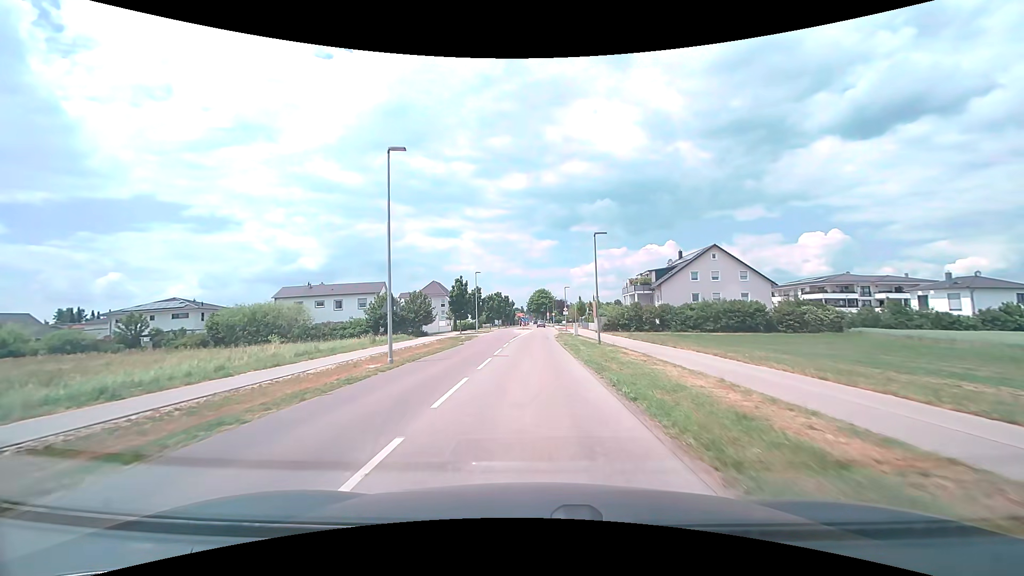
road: tertiary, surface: asphalt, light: Day
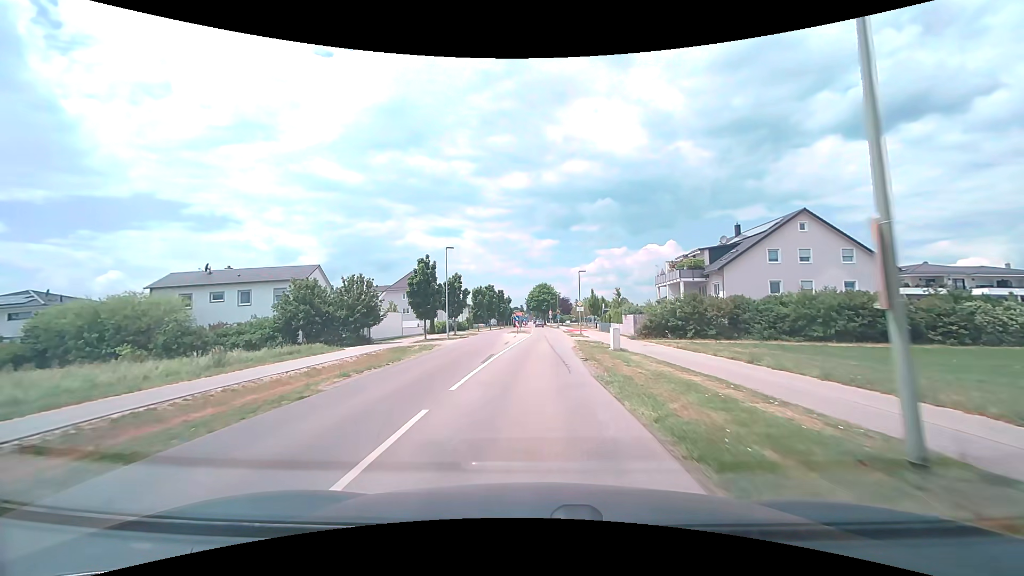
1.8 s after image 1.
(0.0, +22.2) m; 0°
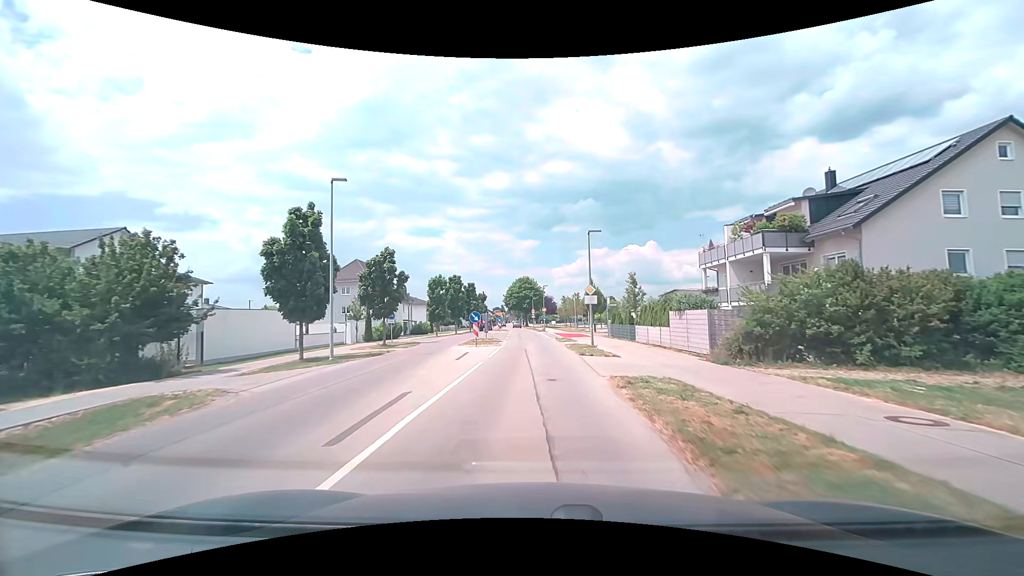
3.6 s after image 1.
(+0.4, +21.7) m; +2°
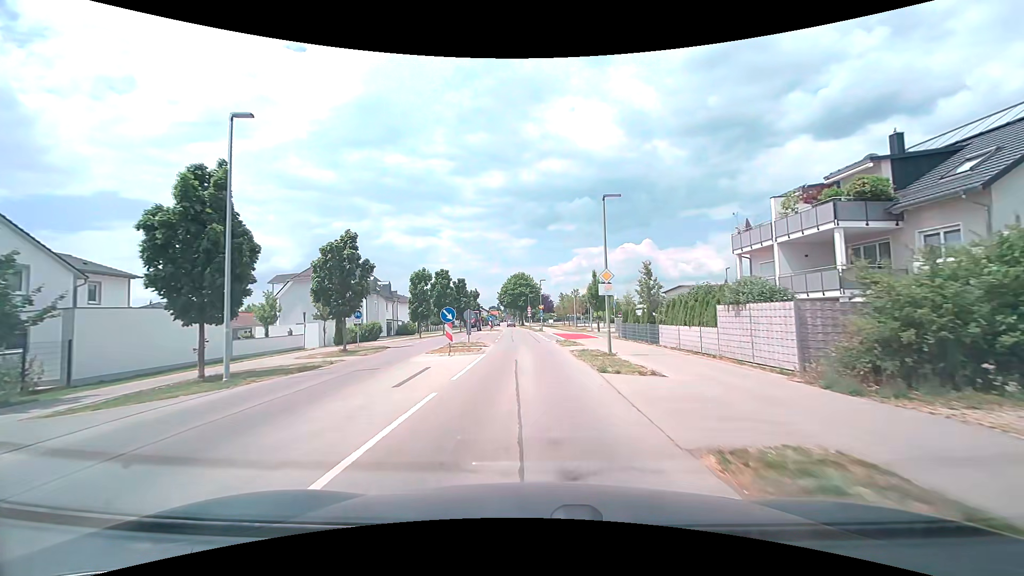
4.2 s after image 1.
(+0.1, +7.2) m; +1°
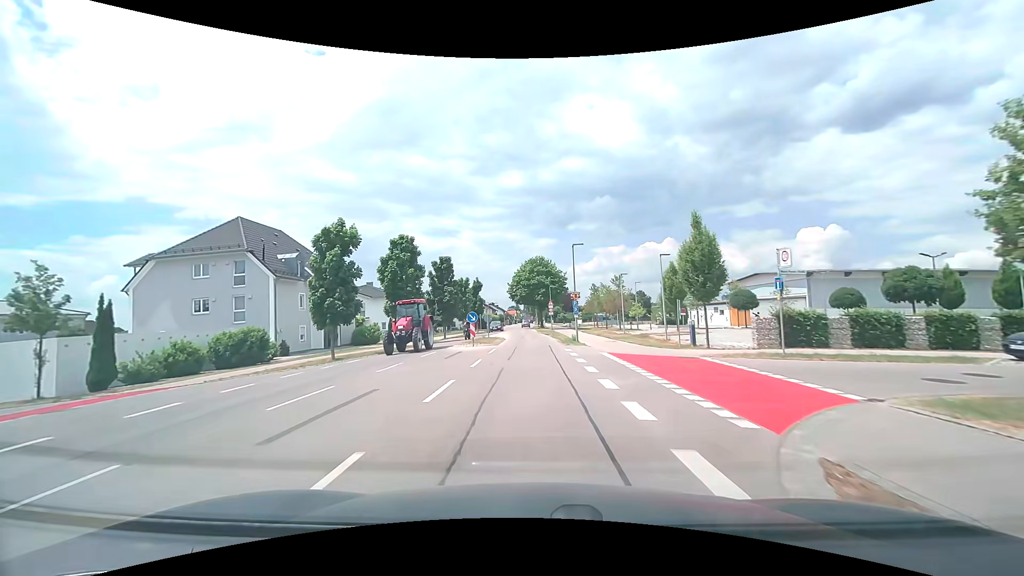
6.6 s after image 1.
(-0.7, +28.2) m; -3°
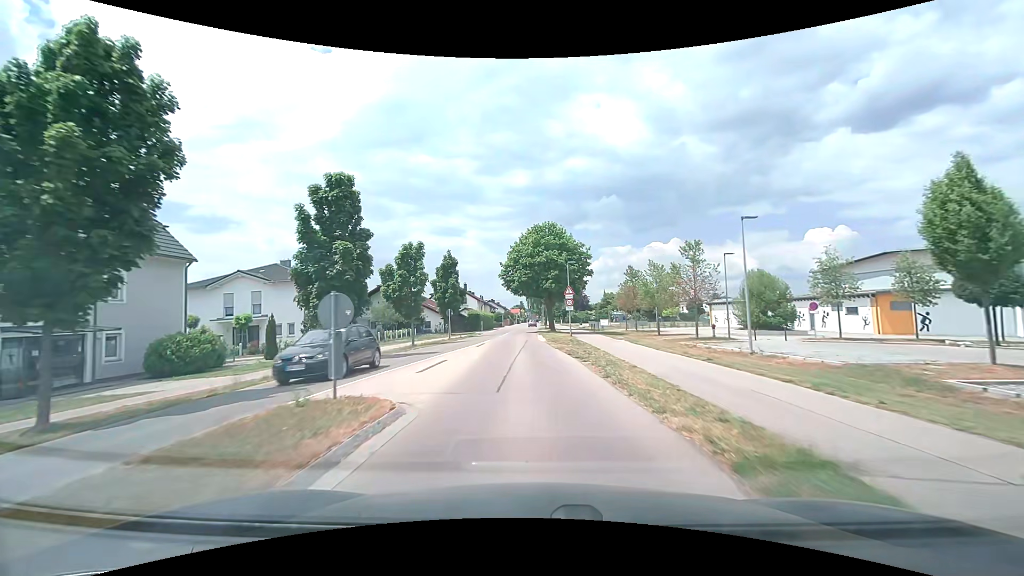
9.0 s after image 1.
(-0.1, +28.8) m; 0°
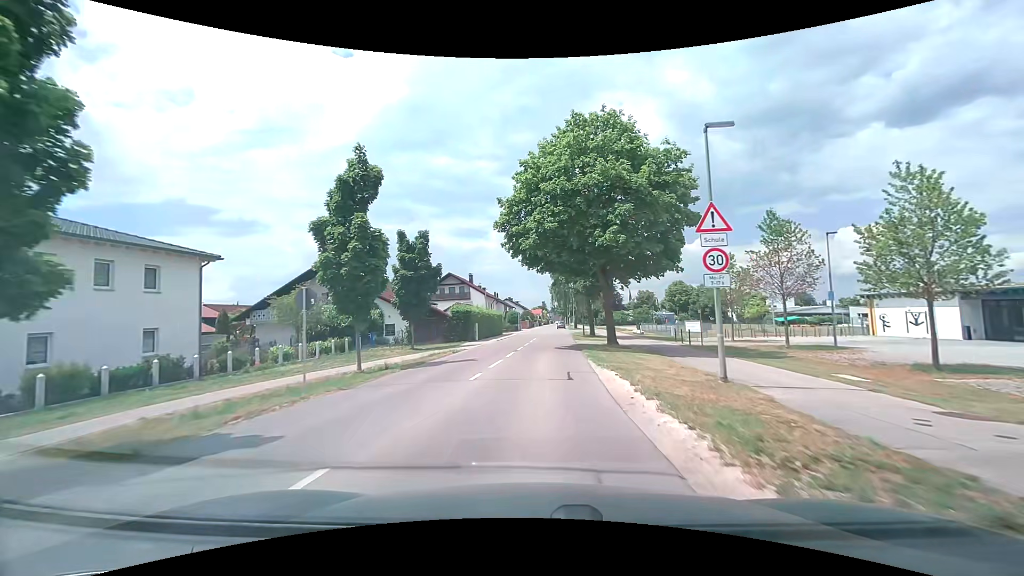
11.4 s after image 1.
(-1.0, +28.8) m; -3°
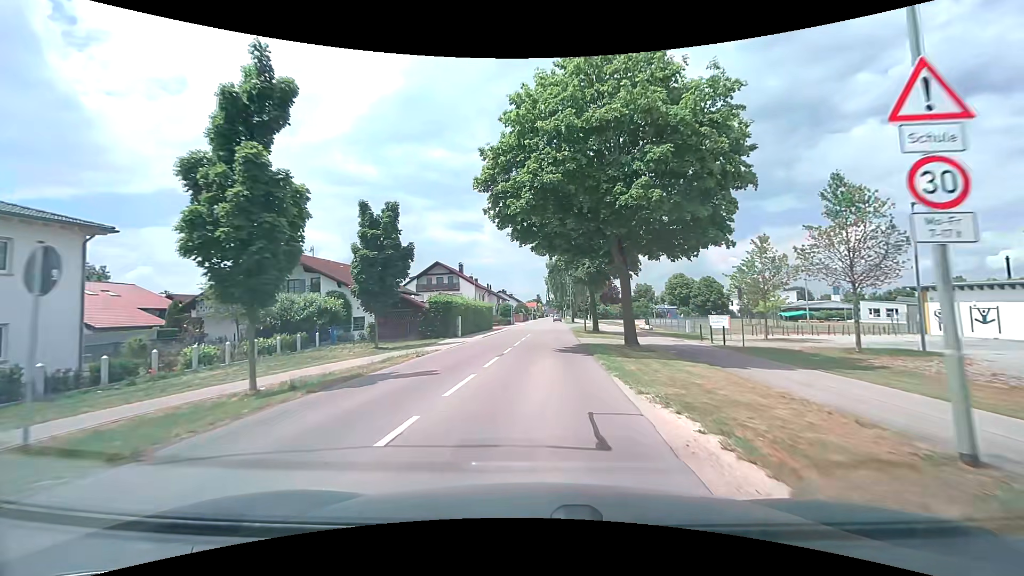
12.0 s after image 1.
(0.0, +6.4) m; +1°
(0, +10) (0, +20) (+1, +30) (+1, +40) (+2, +50) (+2, +60) (+3, +70) (+3, +80) (+4, +90) (+4, +100) m
